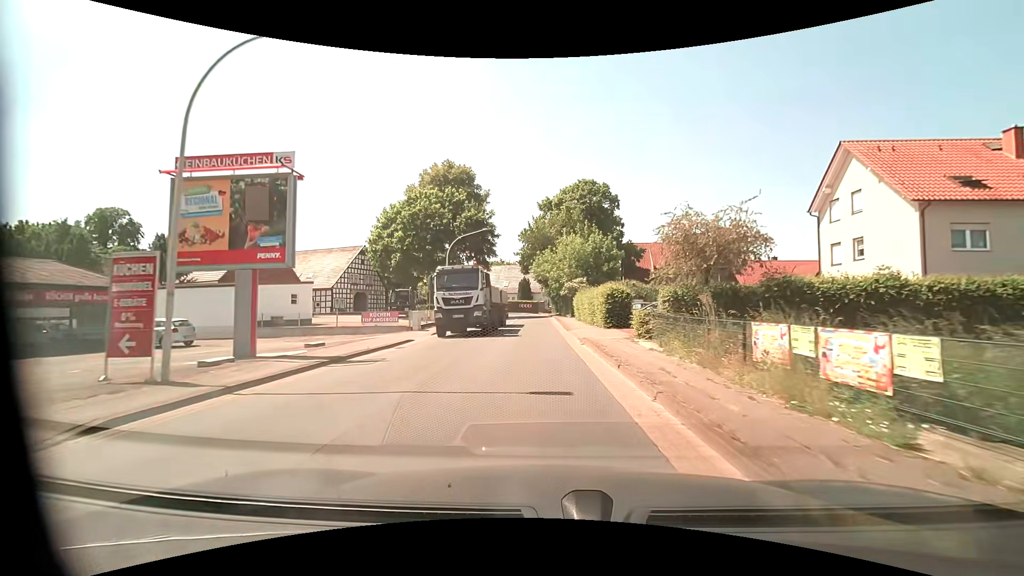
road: primary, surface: asphalt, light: Day
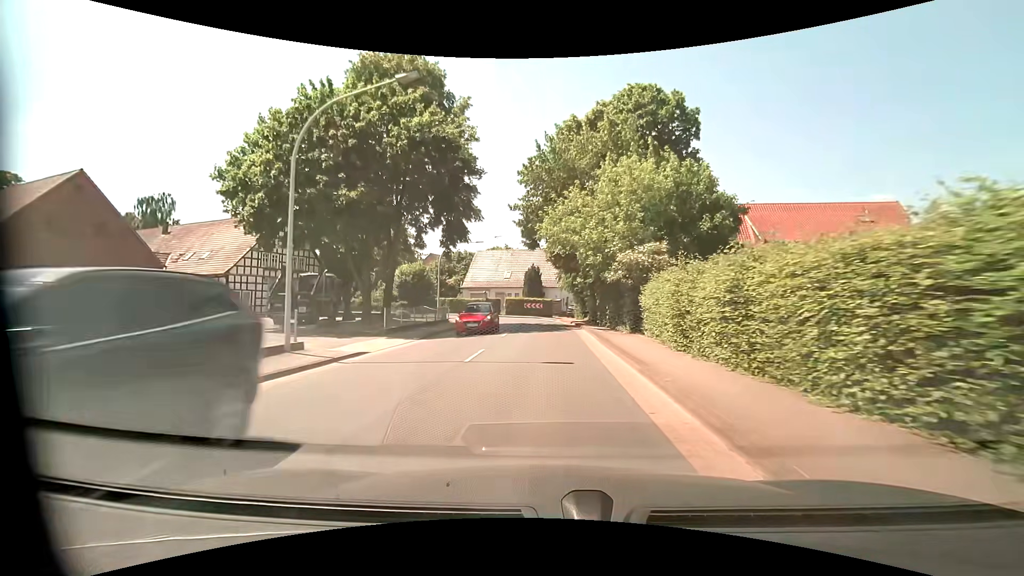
(-0.5, +26.6) m; -1°
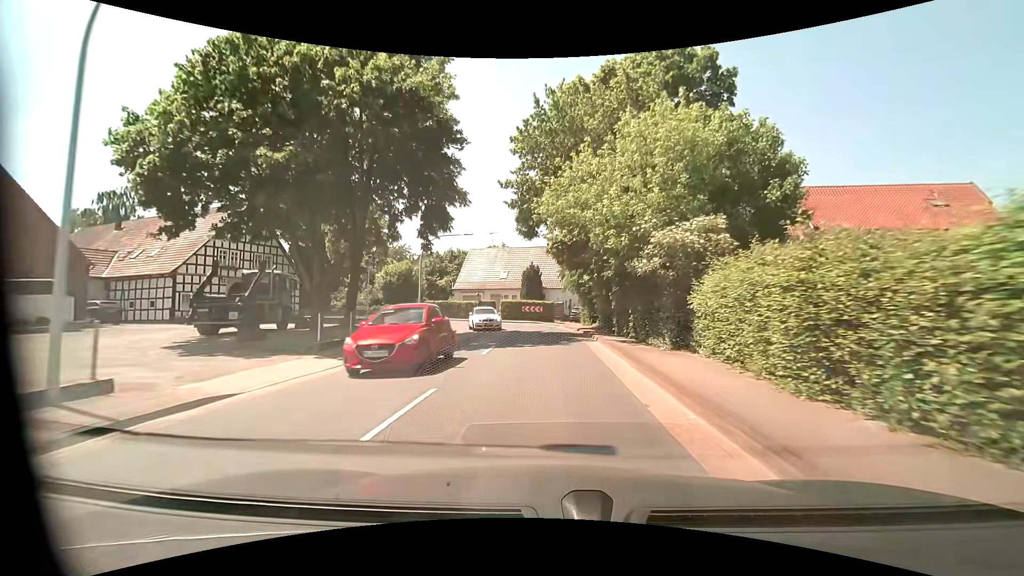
(0.0, +6.5) m; 0°
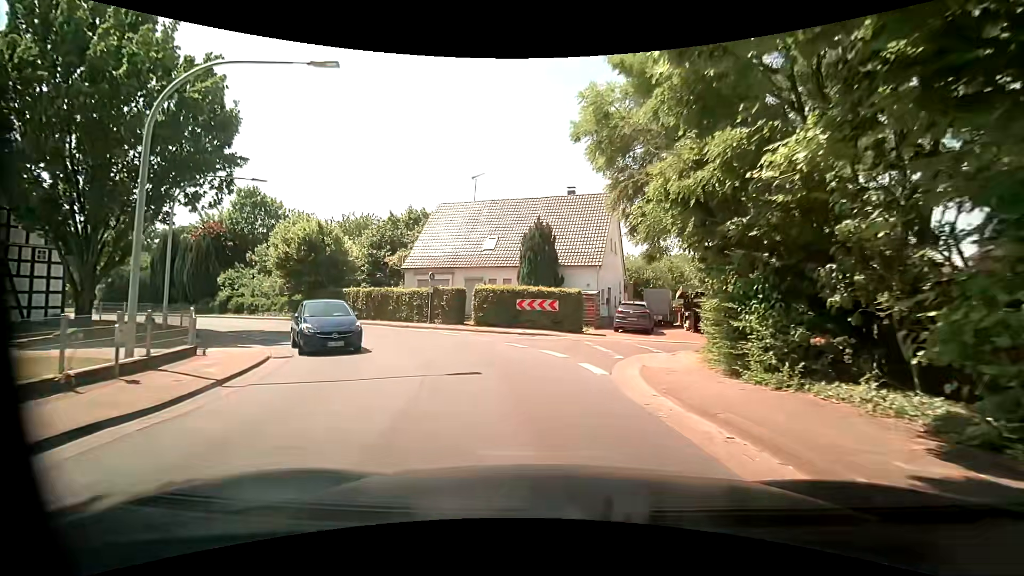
(-0.1, +25.4) m; -1°
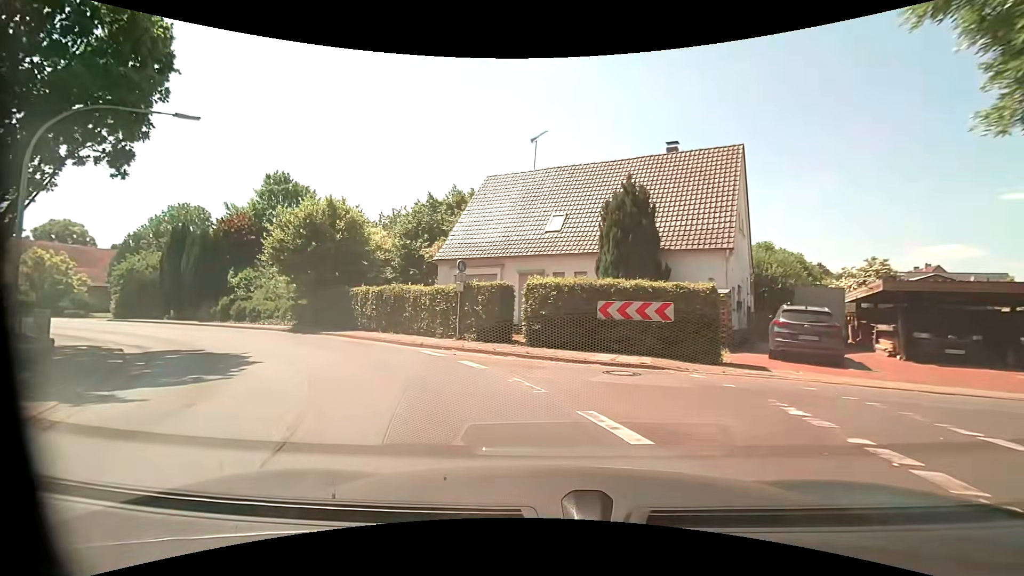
(-0.6, +9.8) m; -8°
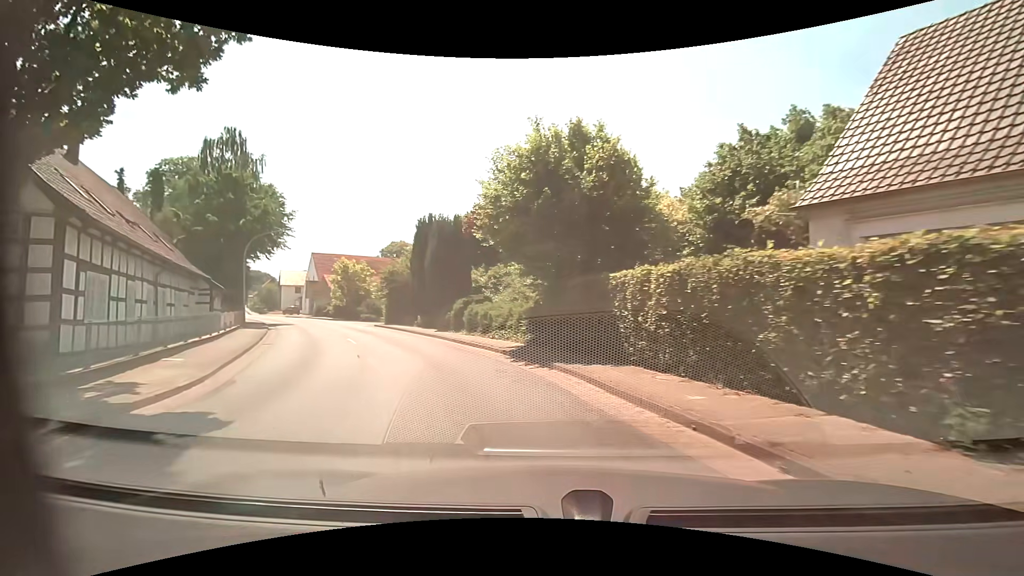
(-3.3, +12.5) m; -32°
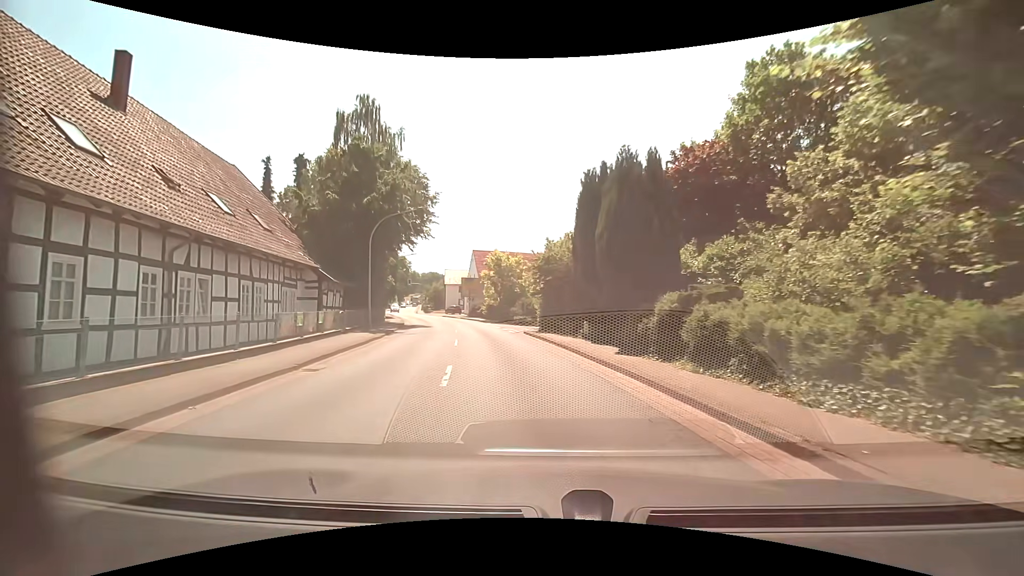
(-2.4, +11.5) m; -20°
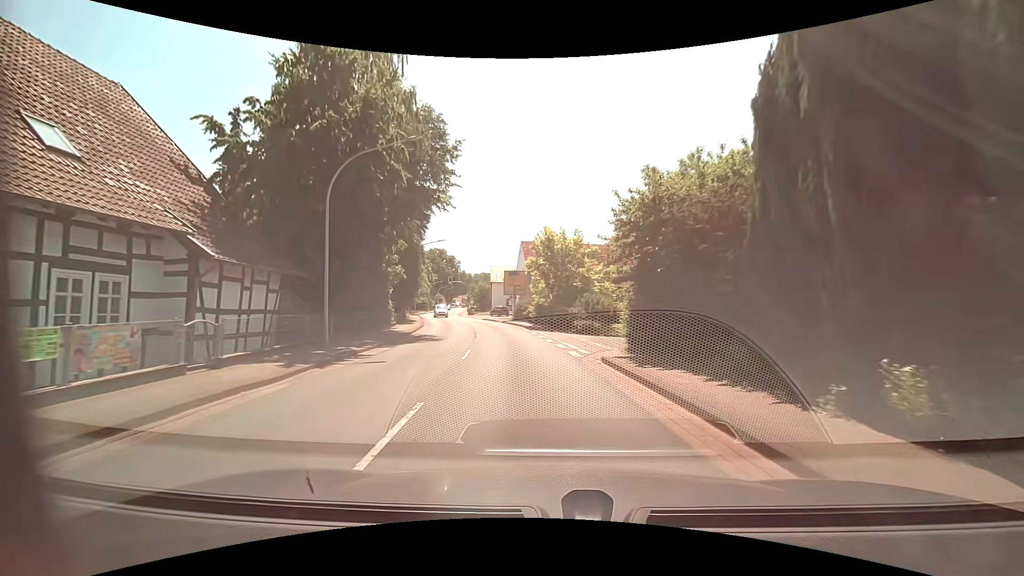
(-0.9, +13.8) m; -6°
(0, +10) (-1, +20) (-2, +30) (-4, +40) (-6, +49) (-9, +59) (-12, +69) (-14, +78) (-17, +88) (-19, +98) m
